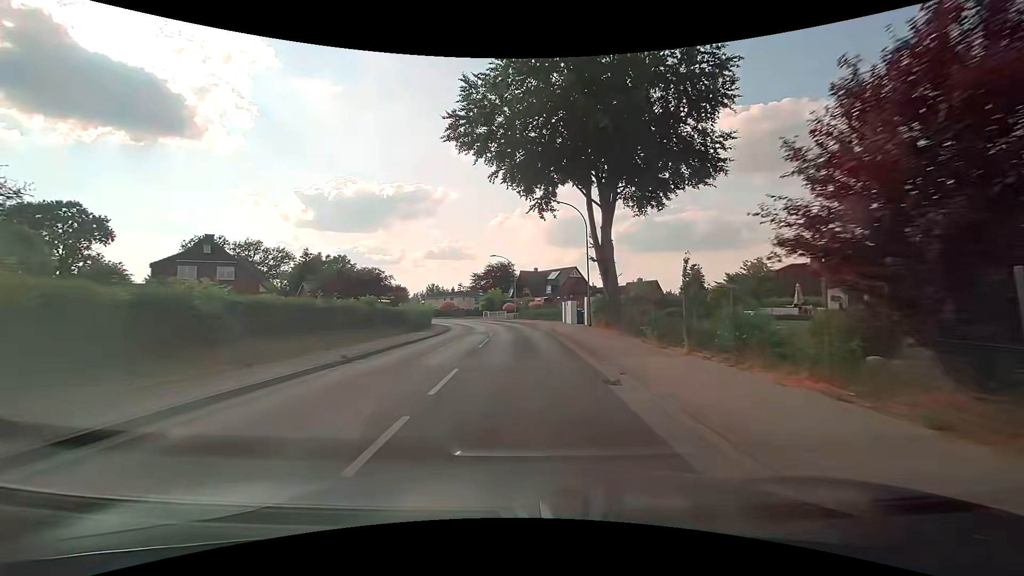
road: residential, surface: asphalt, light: Day
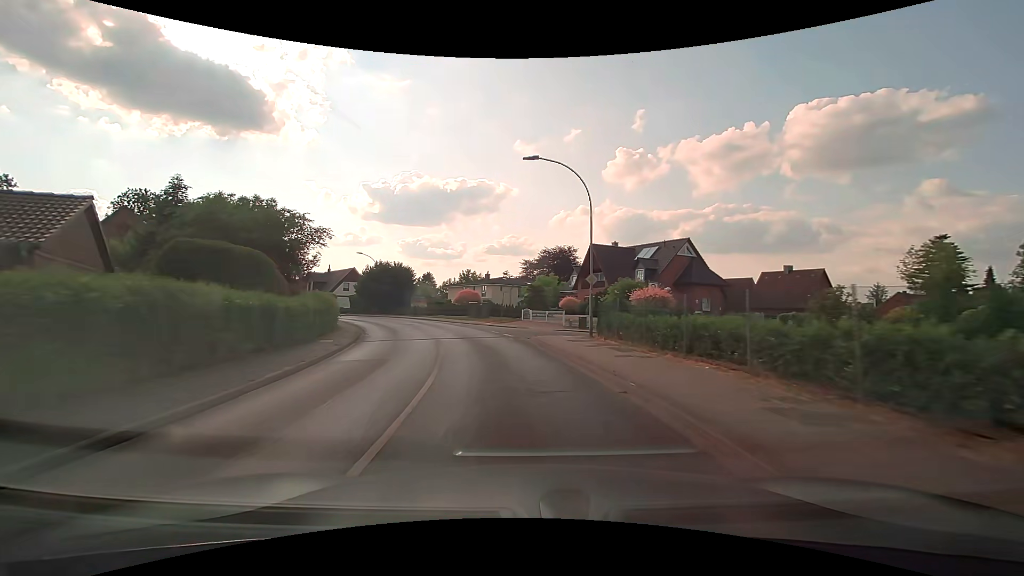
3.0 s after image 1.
(-1.6, +37.7) m; -7°
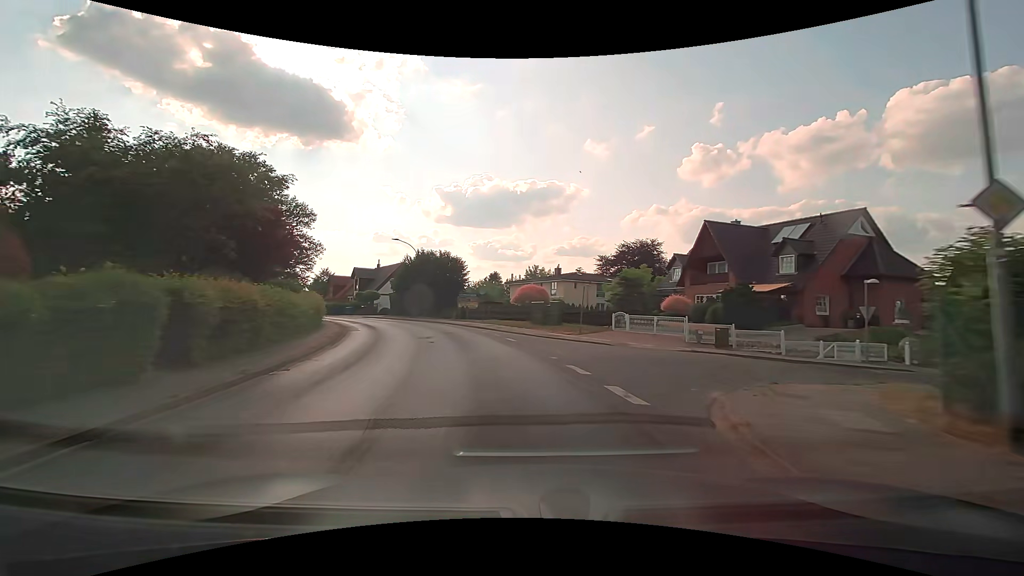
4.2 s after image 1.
(-1.0, +15.2) m; -8°
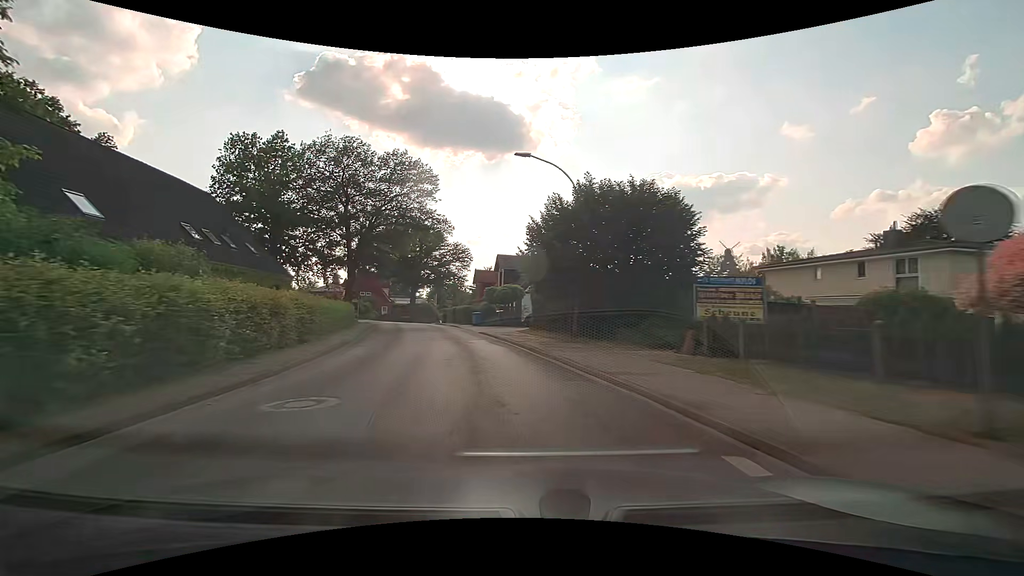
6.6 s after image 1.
(-5.3, +29.7) m; -20°
(-1, +10) (-2, +20) (-5, +30) (-7, +39) (-10, +49) (-12, +59) (-15, +68) (-17, +78) (-17, +88) (-17, +98) m
